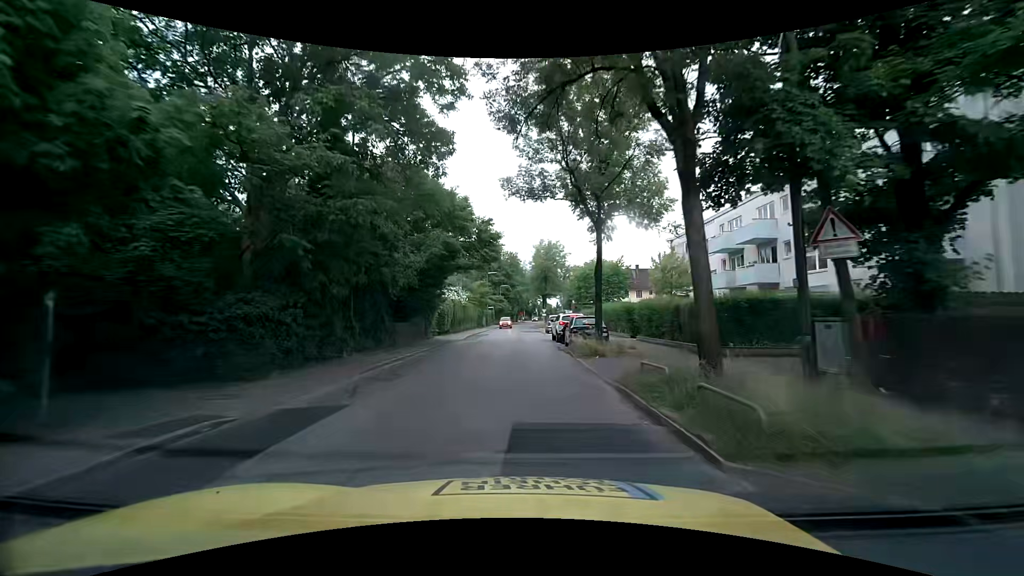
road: tertiary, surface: asphalt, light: Day
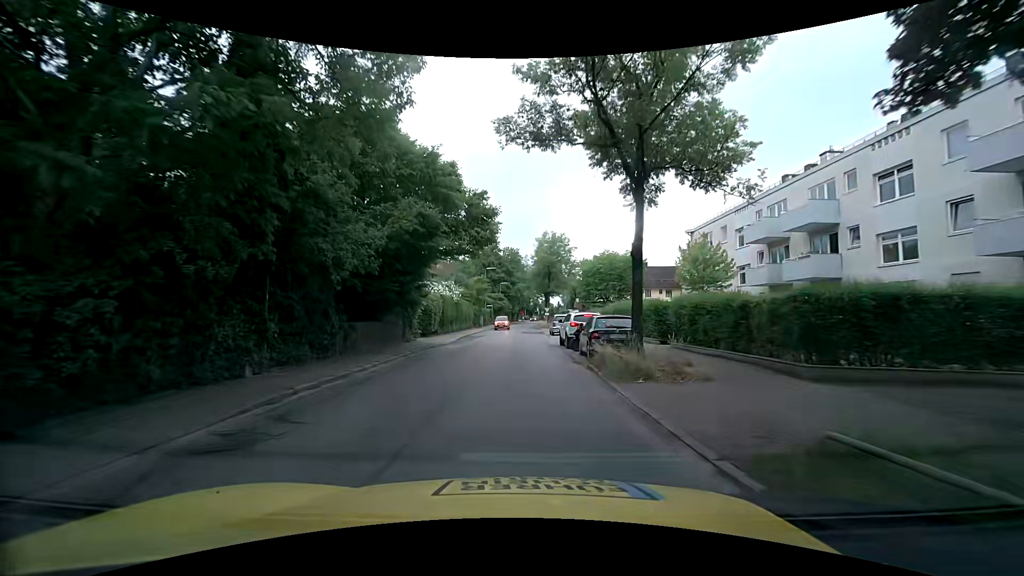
(-0.1, +5.9) m; 0°
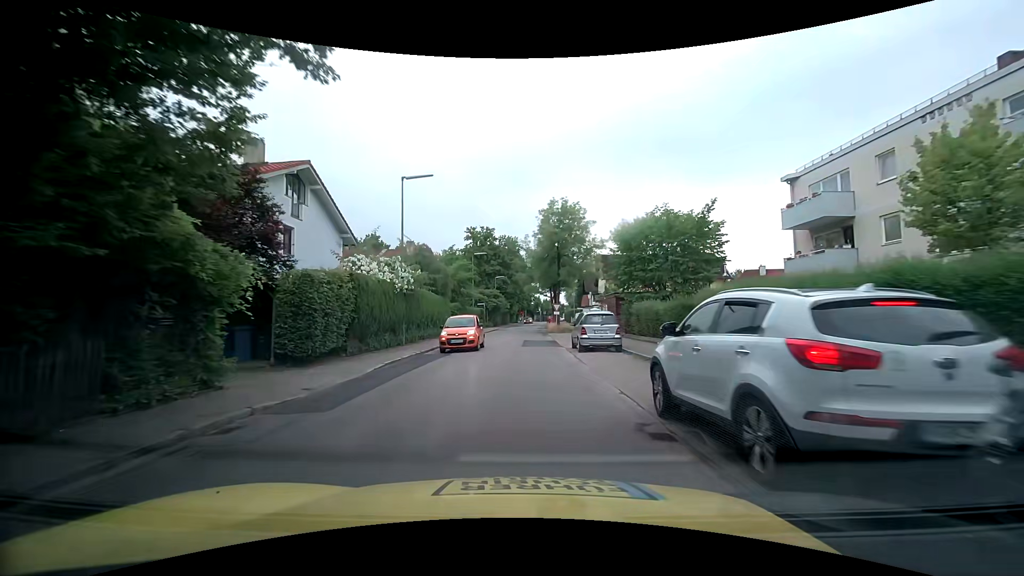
(-0.1, +17.9) m; -1°
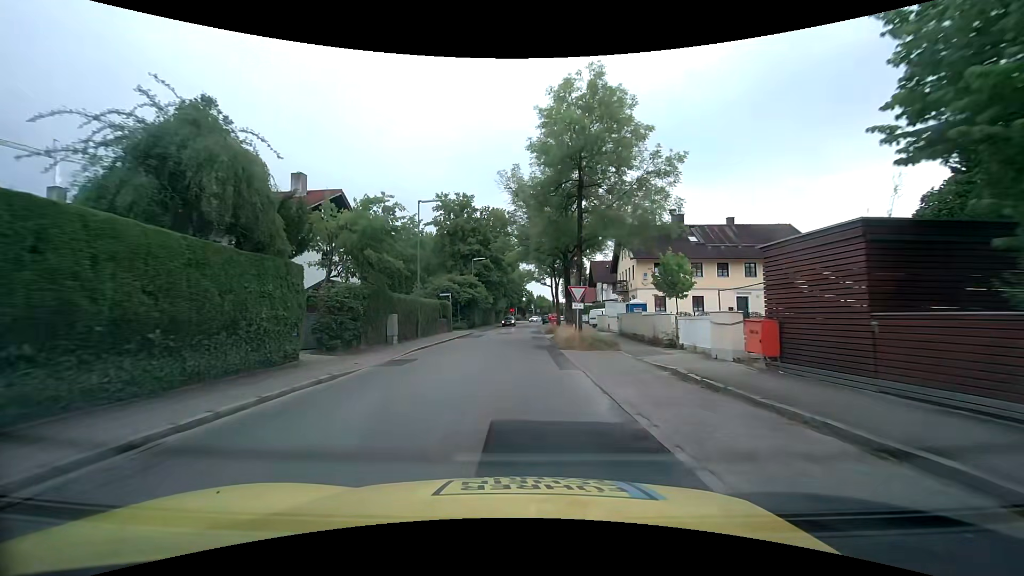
(+0.7, +24.2) m; +2°
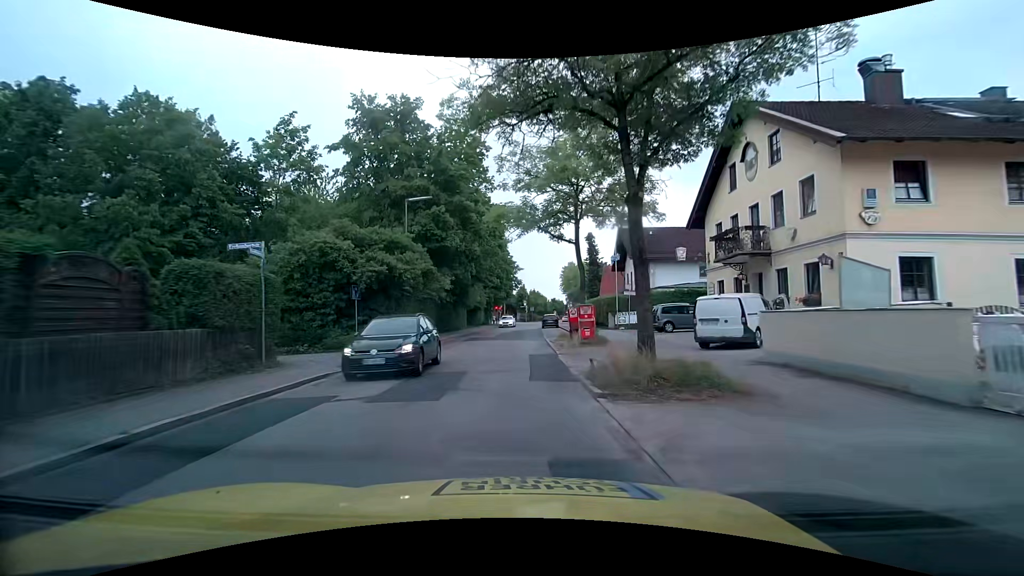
(0.0, +30.6) m; +1°
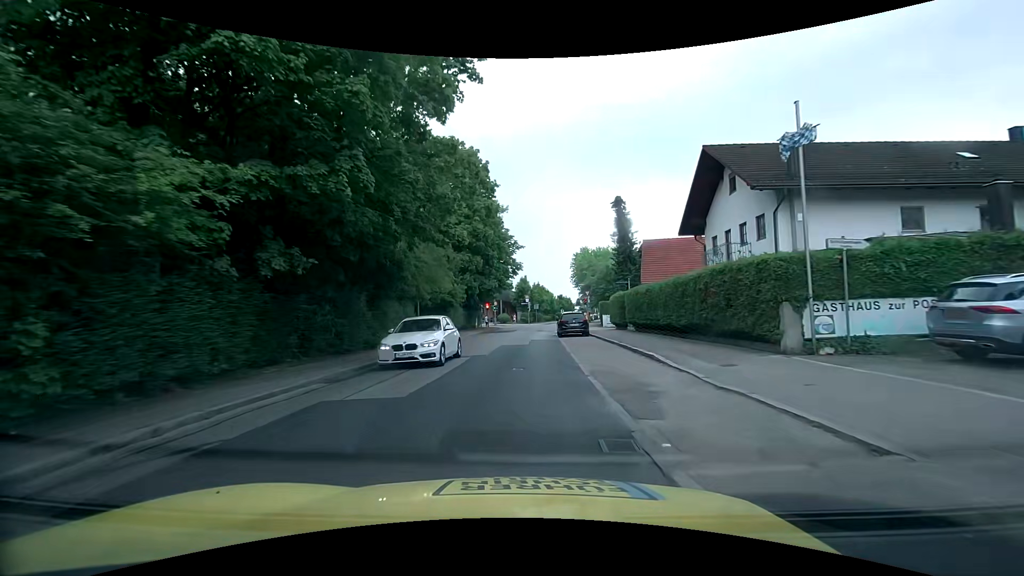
(+0.1, +24.6) m; 0°
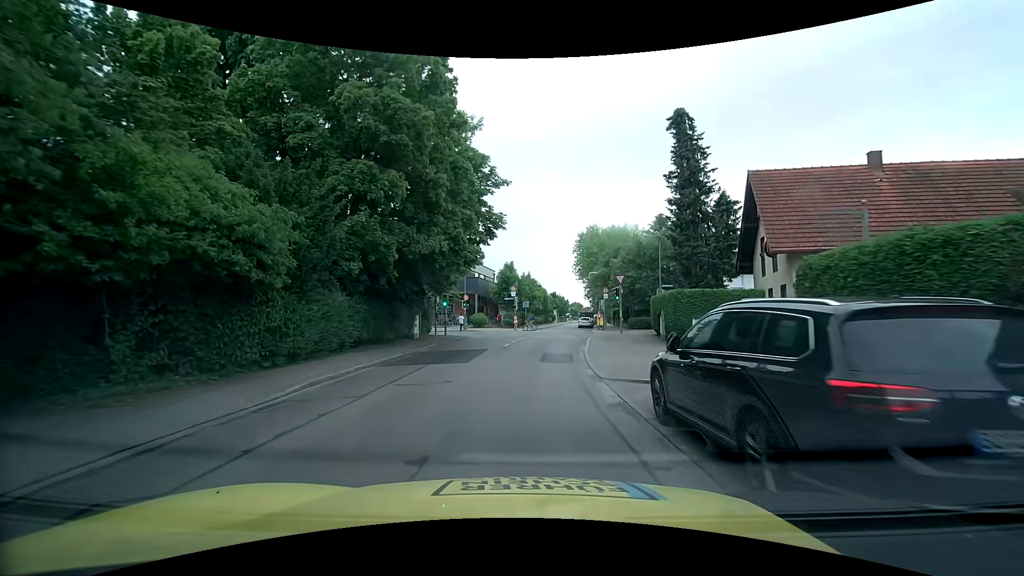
(+0.3, +25.9) m; +2°
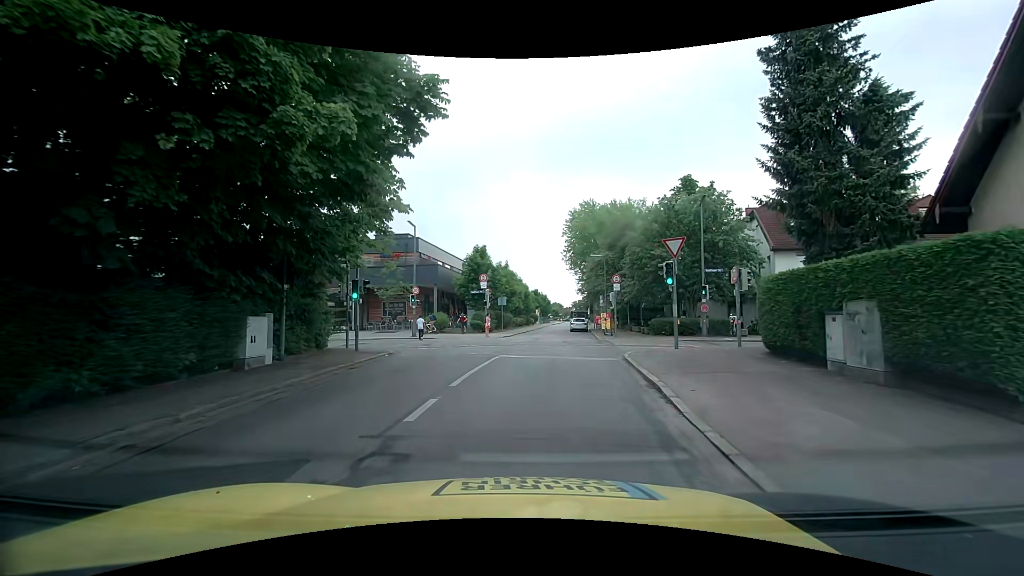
(+0.2, +15.6) m; +3°
(0, +10) (0, +20) (-2, +29) (-11, +33) (-21, +34) (-31, +36) (-40, +41) (-46, +49) (-50, +58) (-52, +68) m
